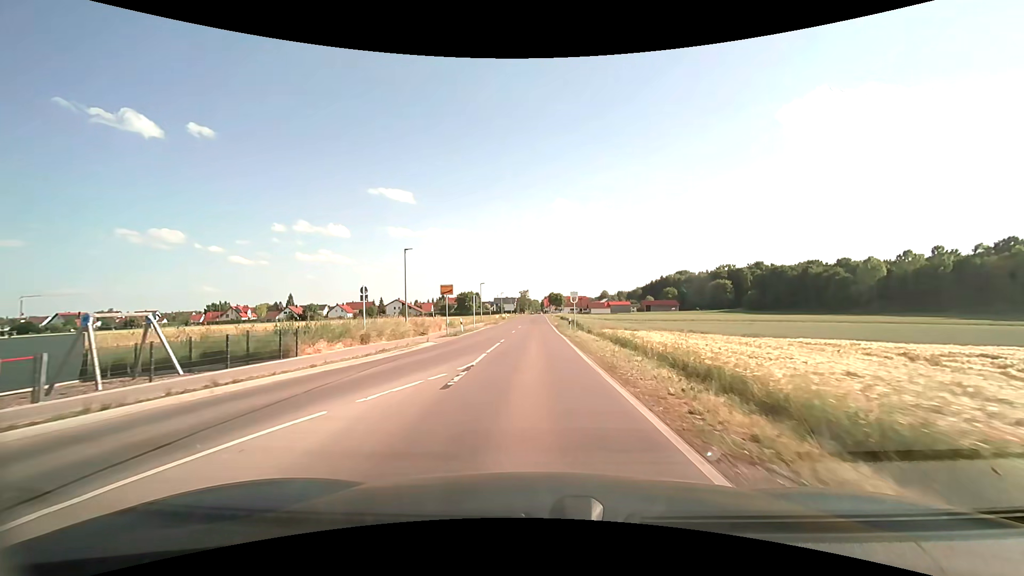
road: tertiary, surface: asphalt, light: Day
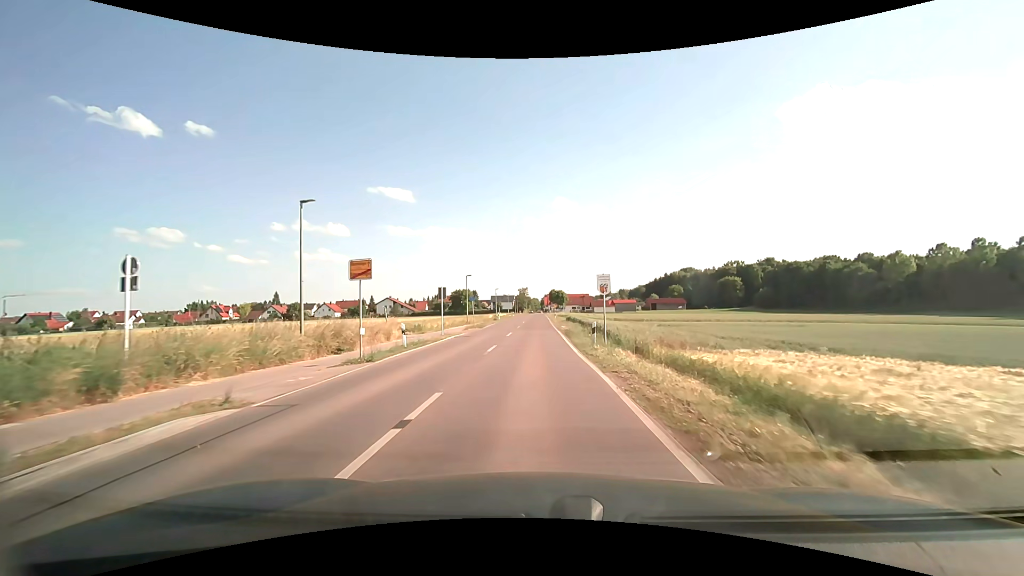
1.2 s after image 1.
(0.0, +15.4) m; 0°
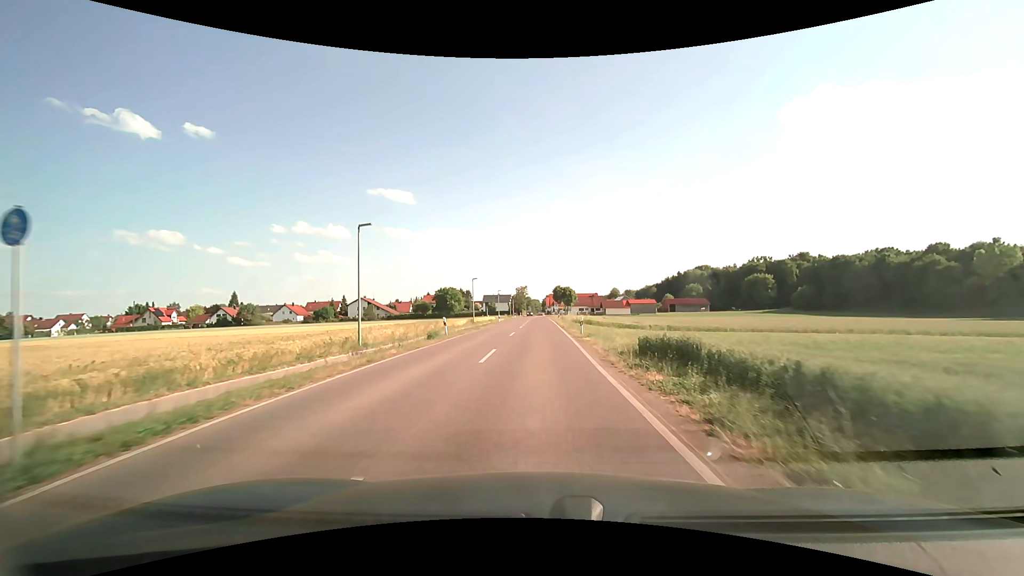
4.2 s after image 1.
(-0.1, +38.6) m; 0°
(0, +10) (0, +20) (0, +30) (0, +40) (+1, +50) (+1, +60) (+1, +70) (+1, +80) (+1, +90) (+1, +100) m
